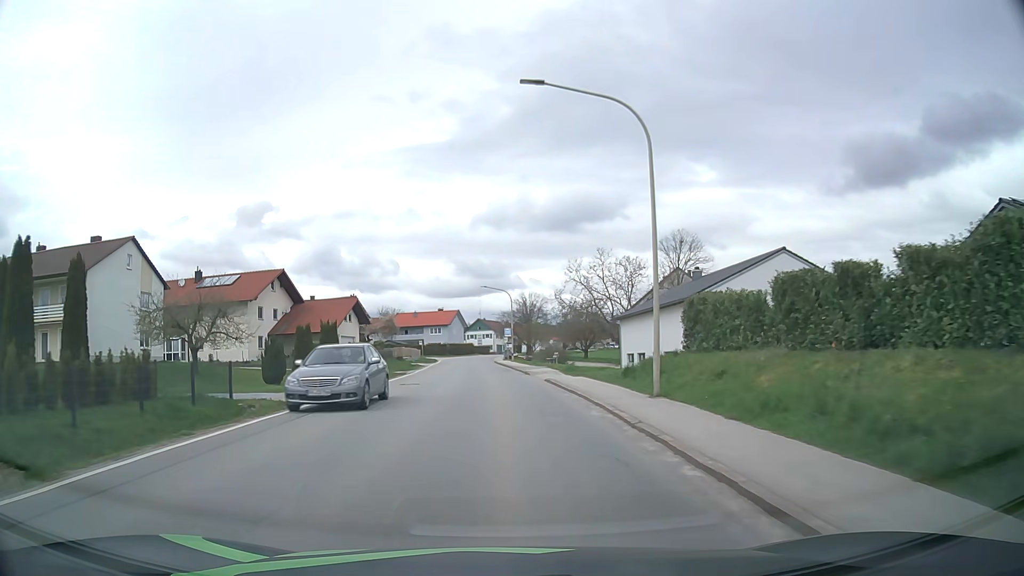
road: secondary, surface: asphalt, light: Day
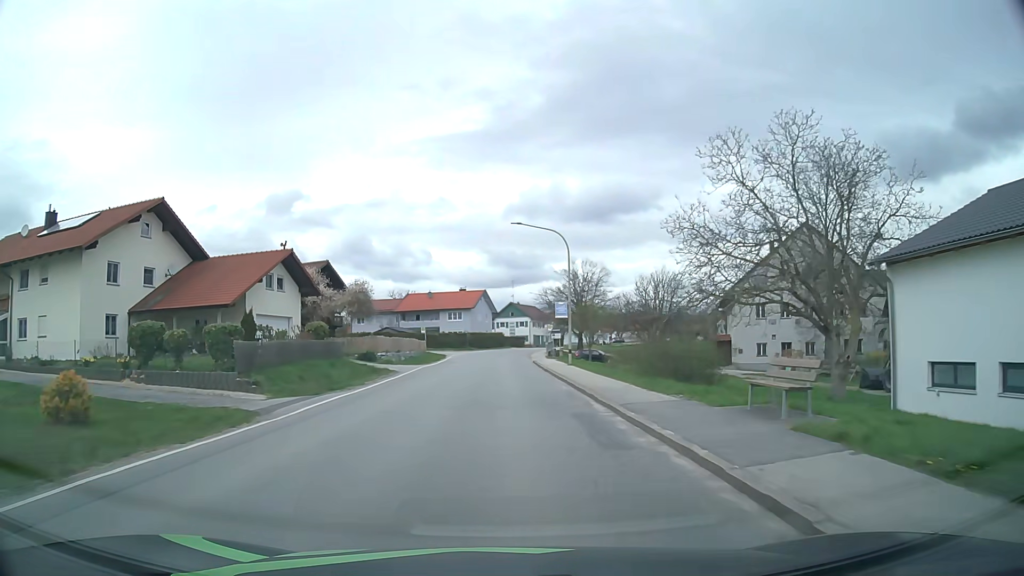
(-0.9, +31.2) m; -3°
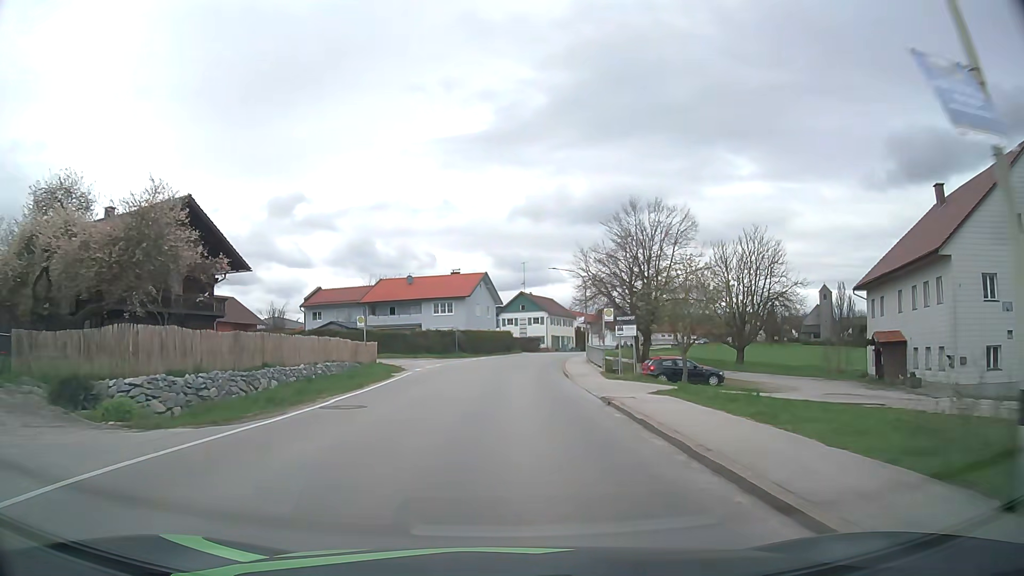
(-0.2, +31.0) m; 0°
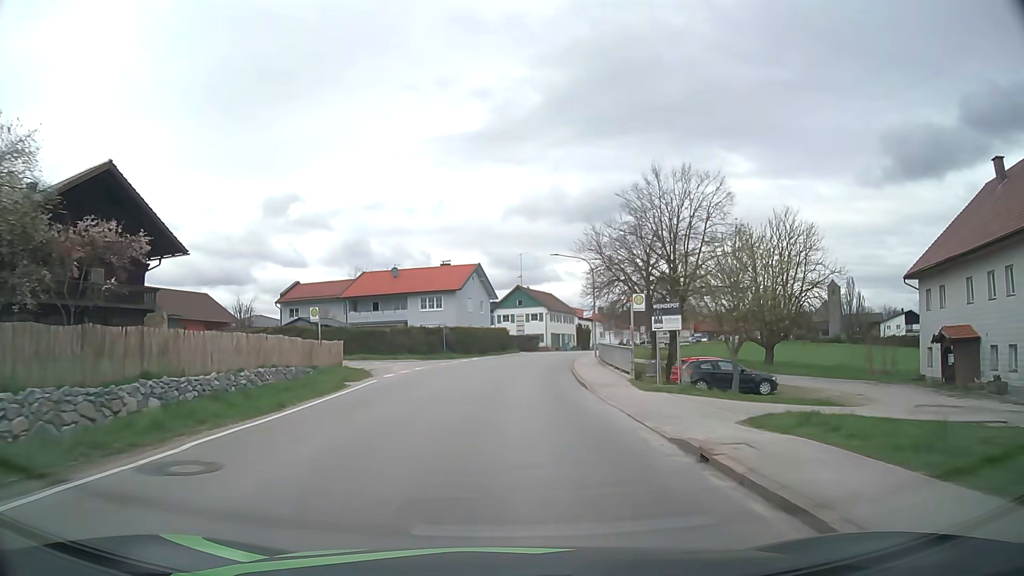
(0.0, +7.7) m; 0°
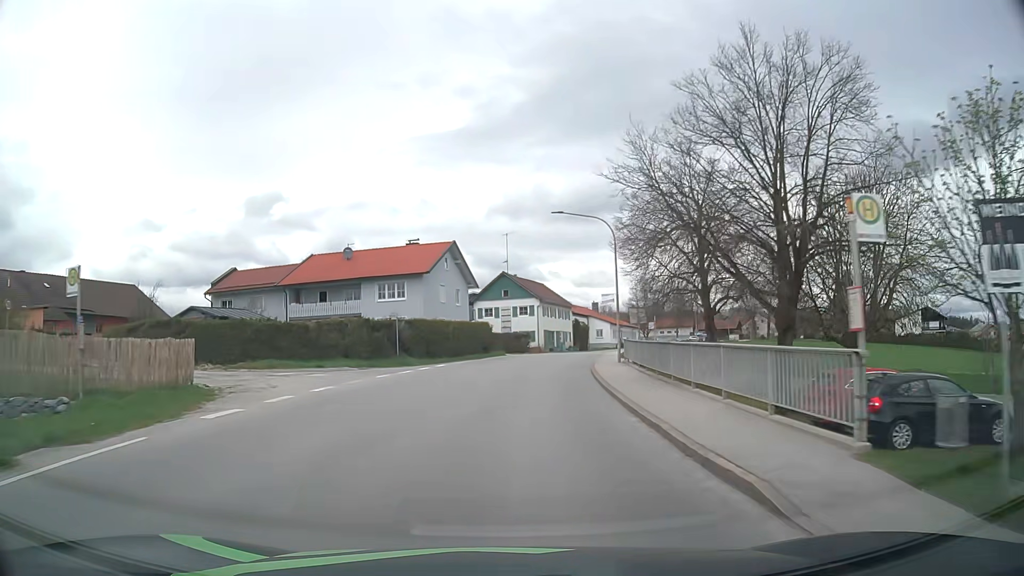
(+0.2, +15.5) m; +2°
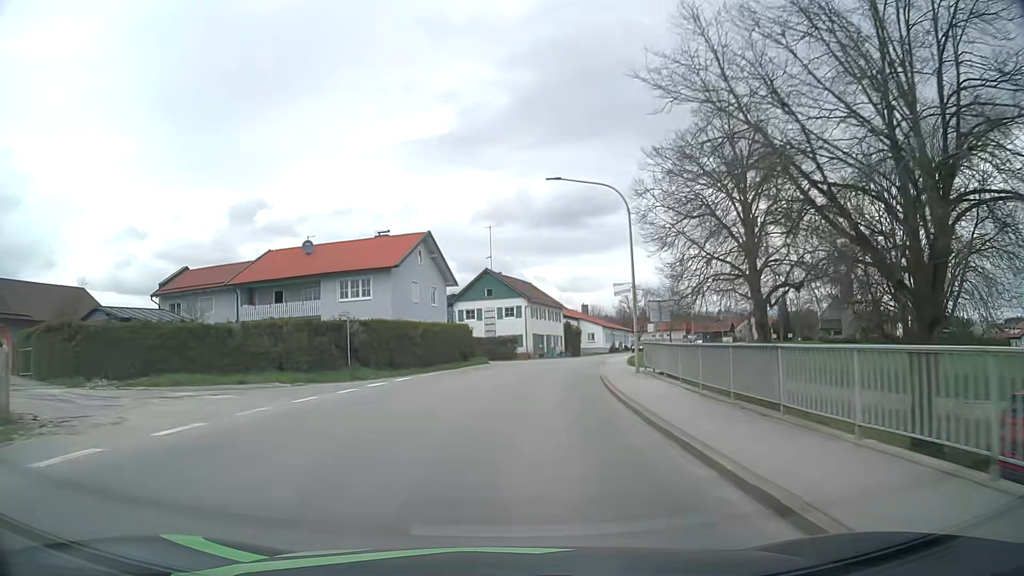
(+0.1, +7.7) m; +1°
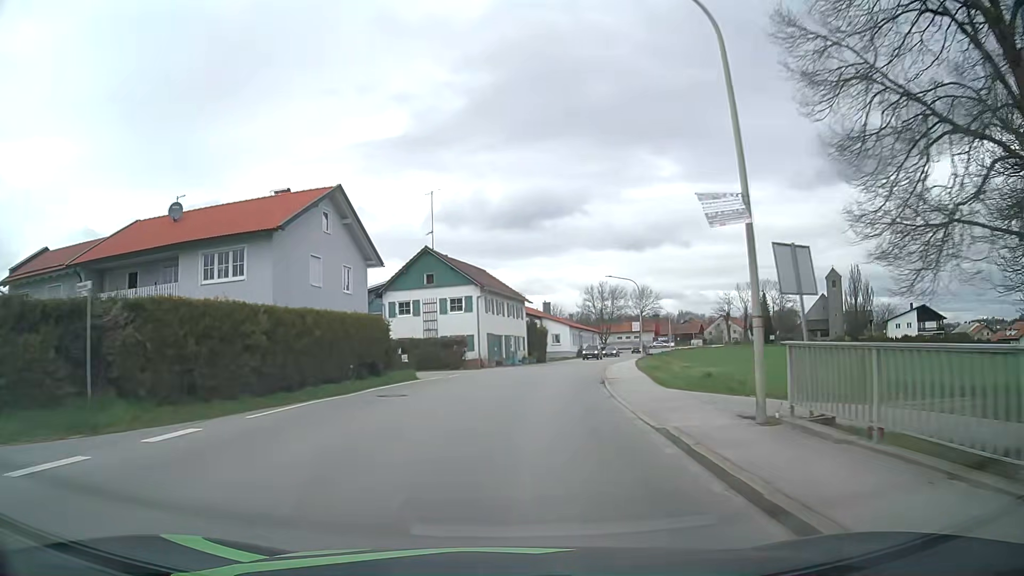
(+0.5, +15.3) m; +4°
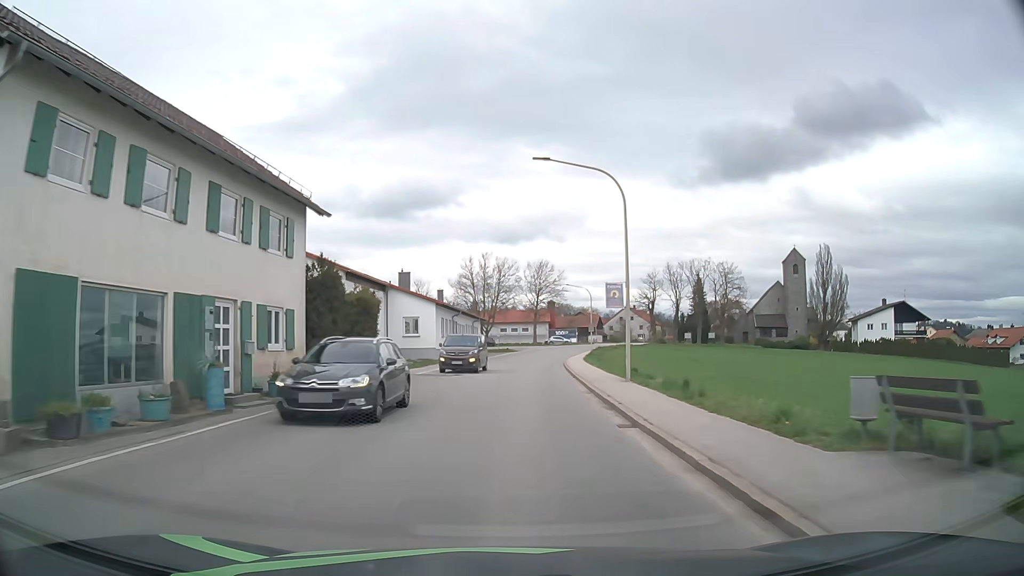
(+3.7, +37.6) m; +11°
(0, +10) (0, +20) (+1, +30) (+1, +40) (+2, +50) (+3, +60) (+5, +70) (+7, +80) (+9, +89) (+13, +99) m
